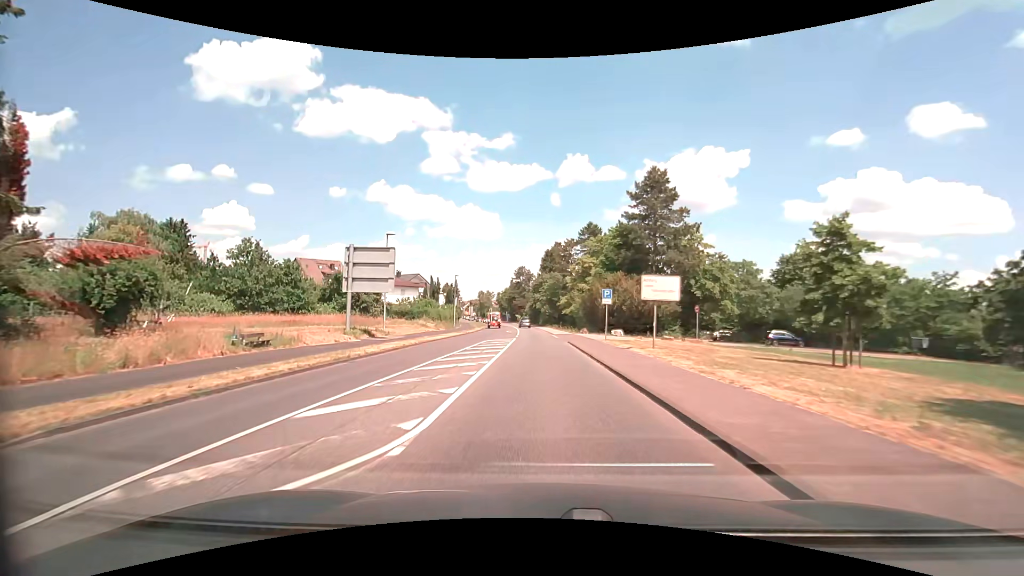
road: secondary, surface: asphalt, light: Day
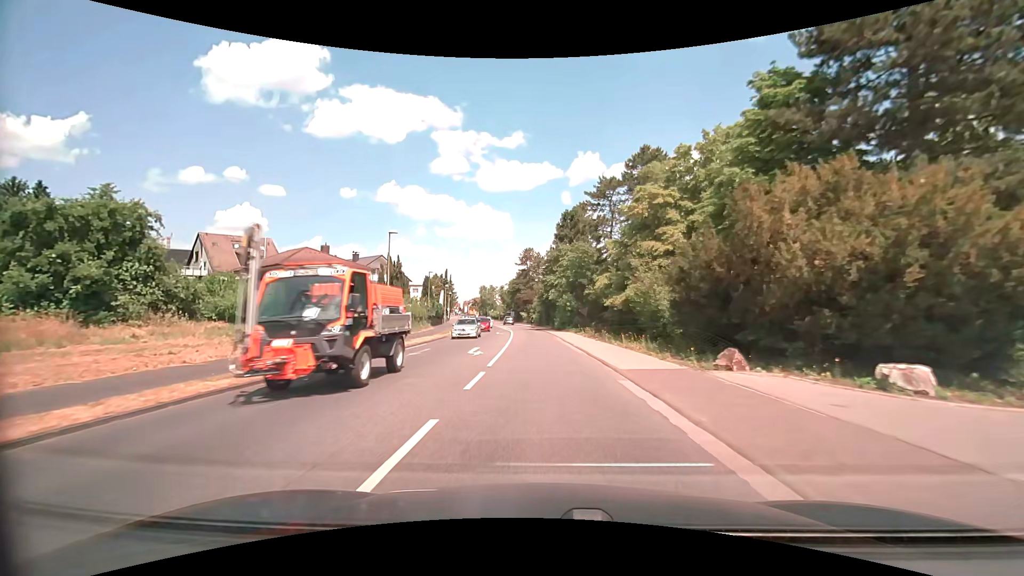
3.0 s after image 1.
(-0.6, +36.8) m; -2°
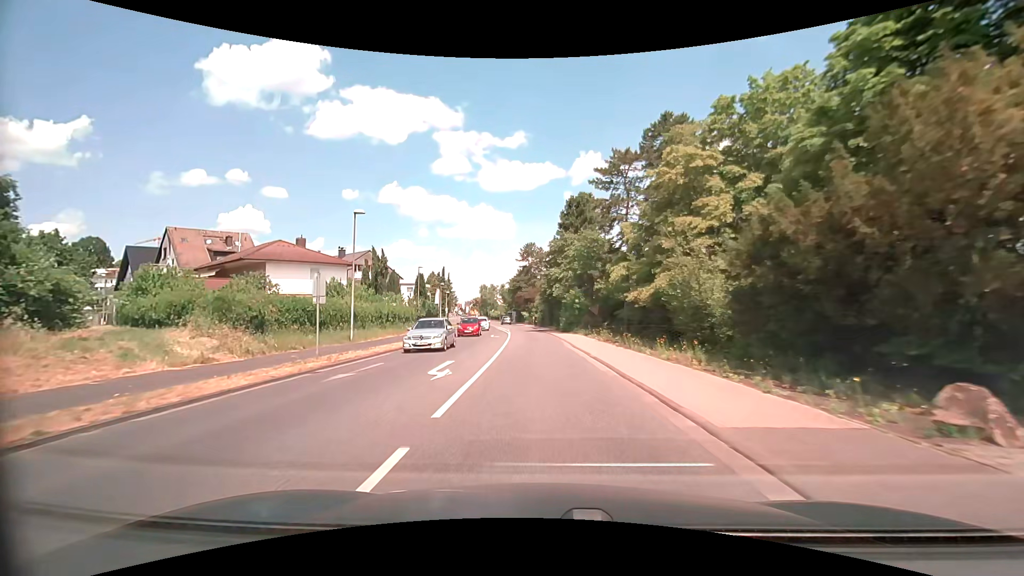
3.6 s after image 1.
(0.0, +7.4) m; 0°
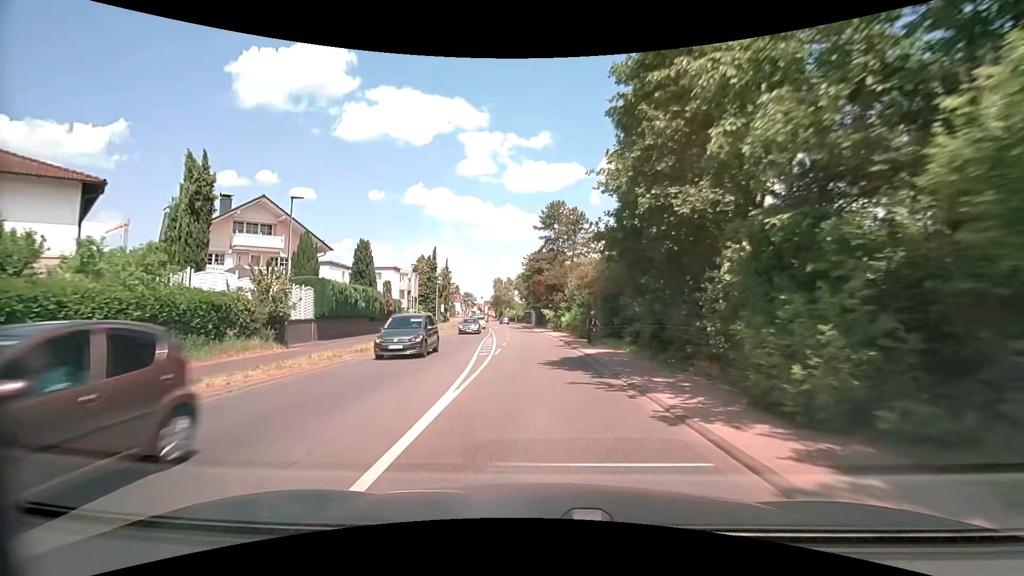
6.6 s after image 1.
(-1.1, +37.5) m; -3°
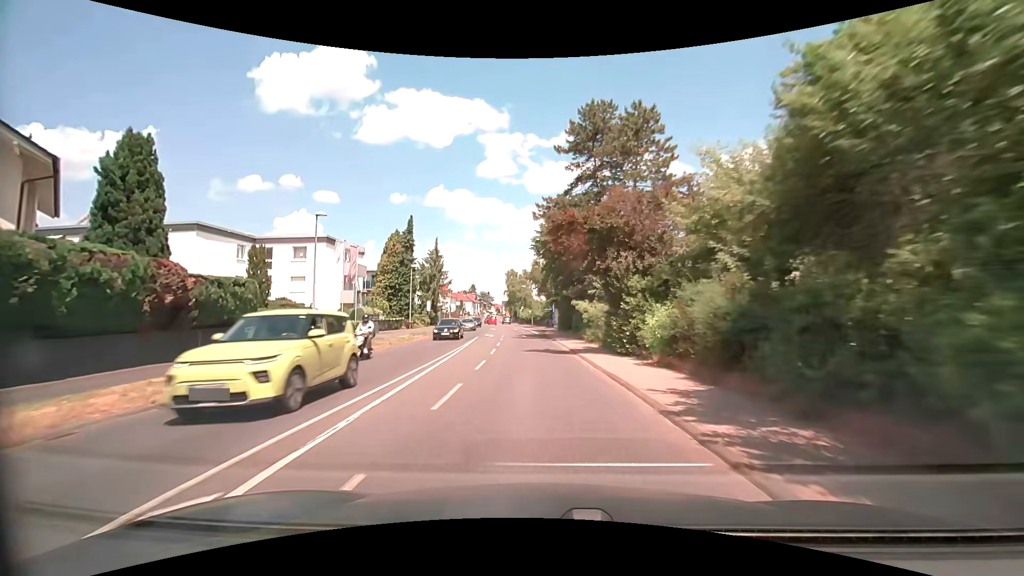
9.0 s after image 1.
(-0.4, +29.9) m; -2°
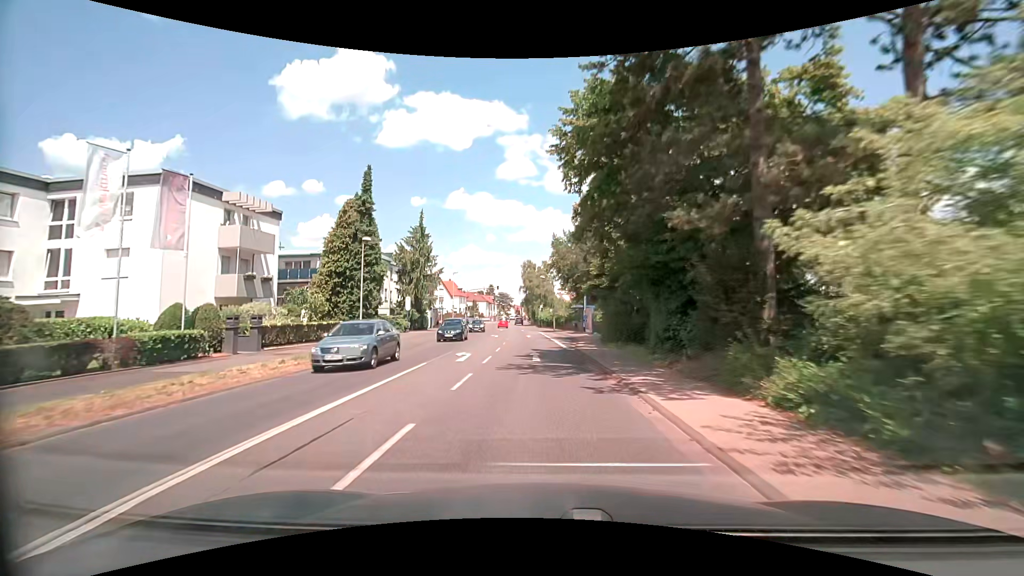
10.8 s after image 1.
(-0.6, +22.2) m; -3°
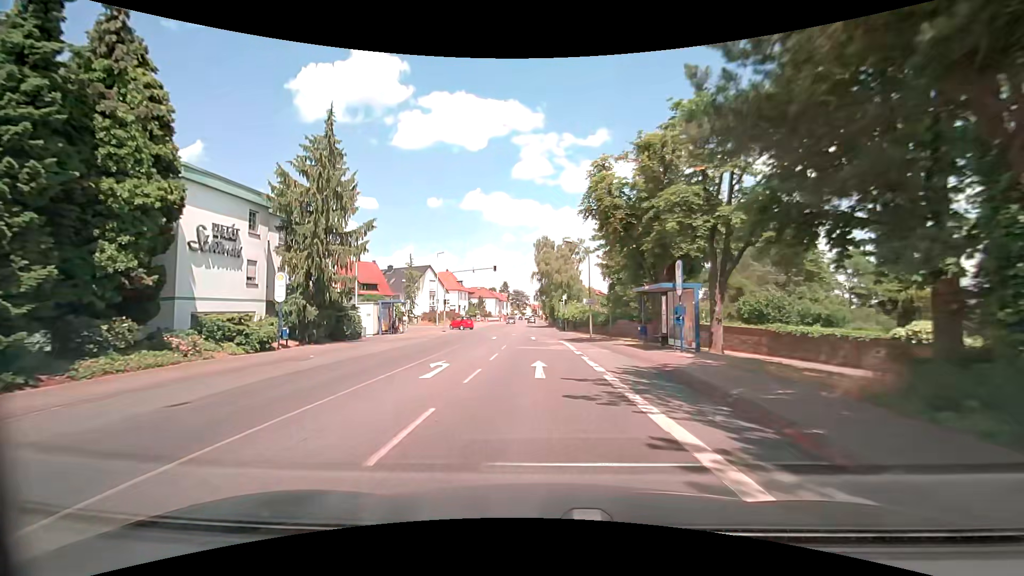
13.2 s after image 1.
(-0.4, +29.2) m; -3°
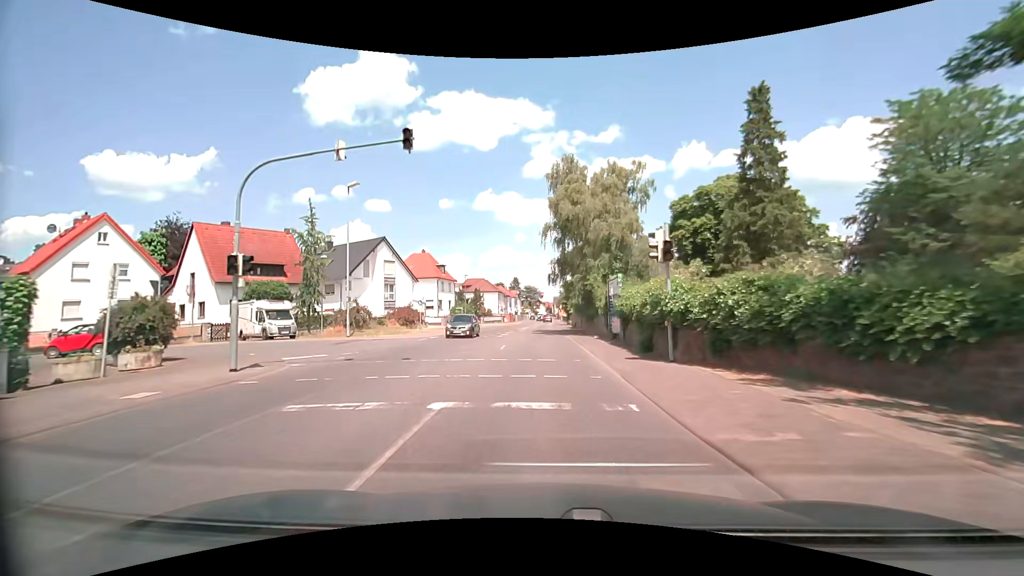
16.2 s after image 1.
(-0.2, +35.8) m; -1°
